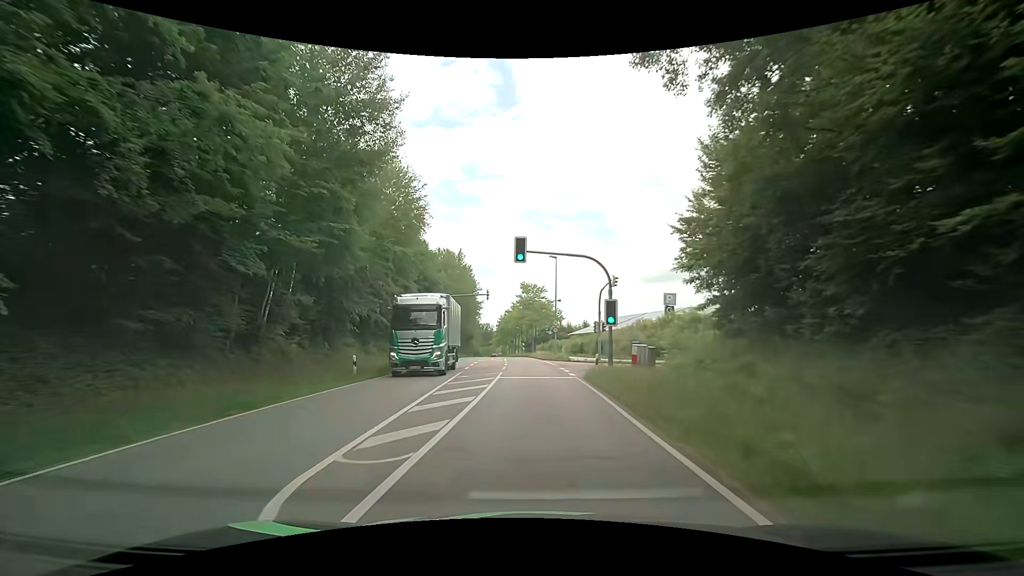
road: secondary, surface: asphalt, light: Day
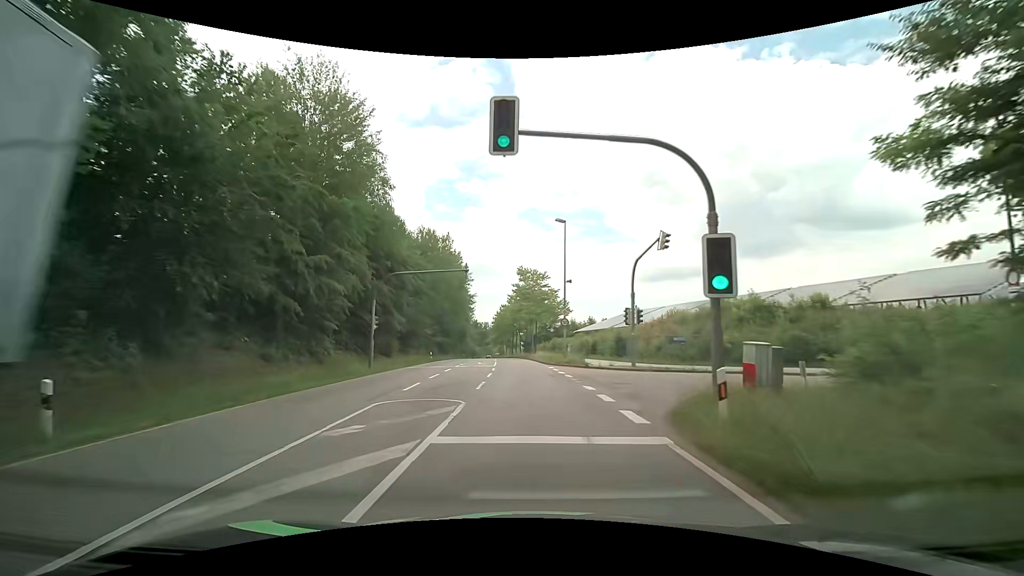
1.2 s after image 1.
(-0.2, +14.3) m; -1°
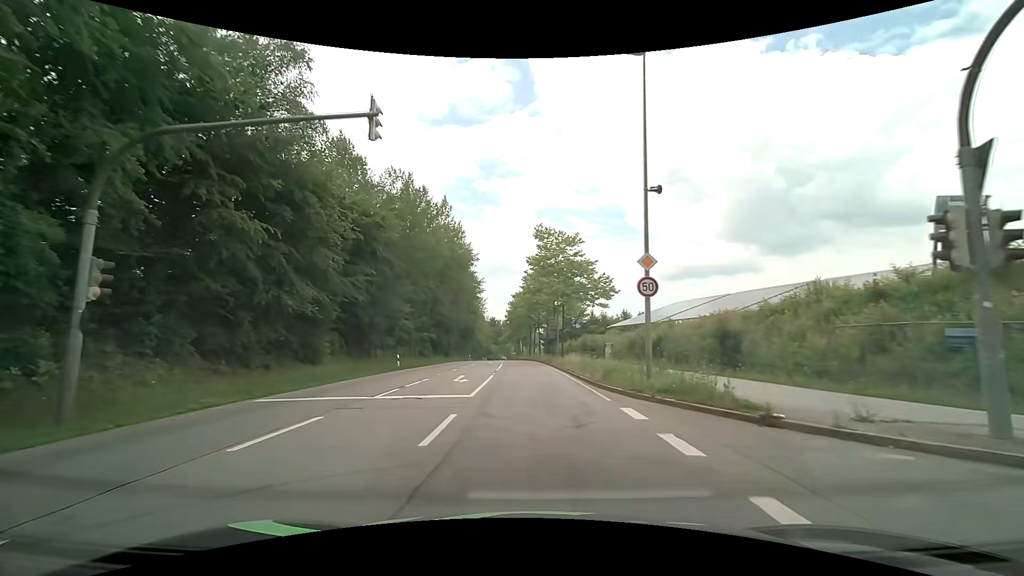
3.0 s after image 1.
(-0.2, +20.9) m; -1°
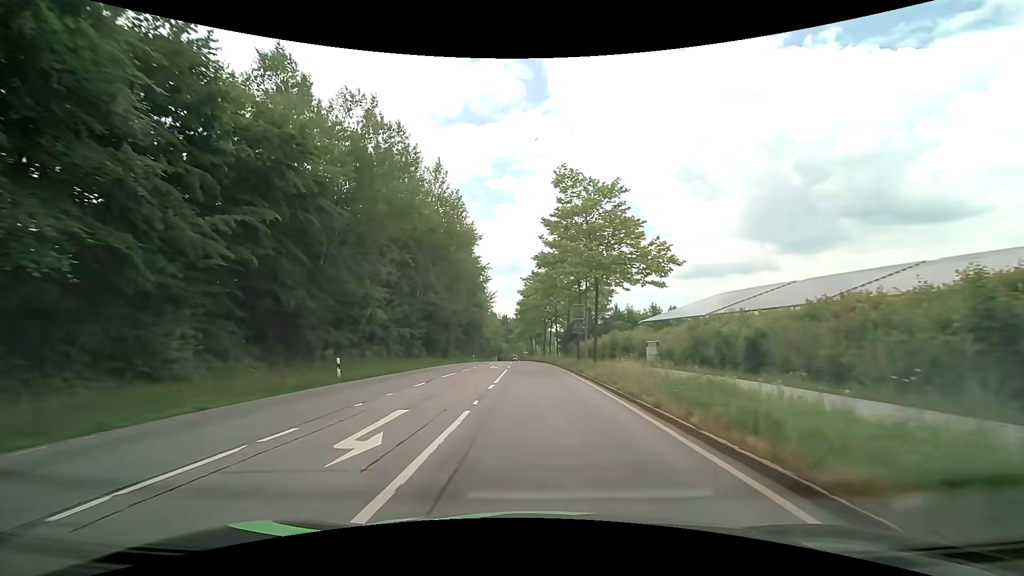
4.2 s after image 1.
(-0.3, +13.3) m; -2°
